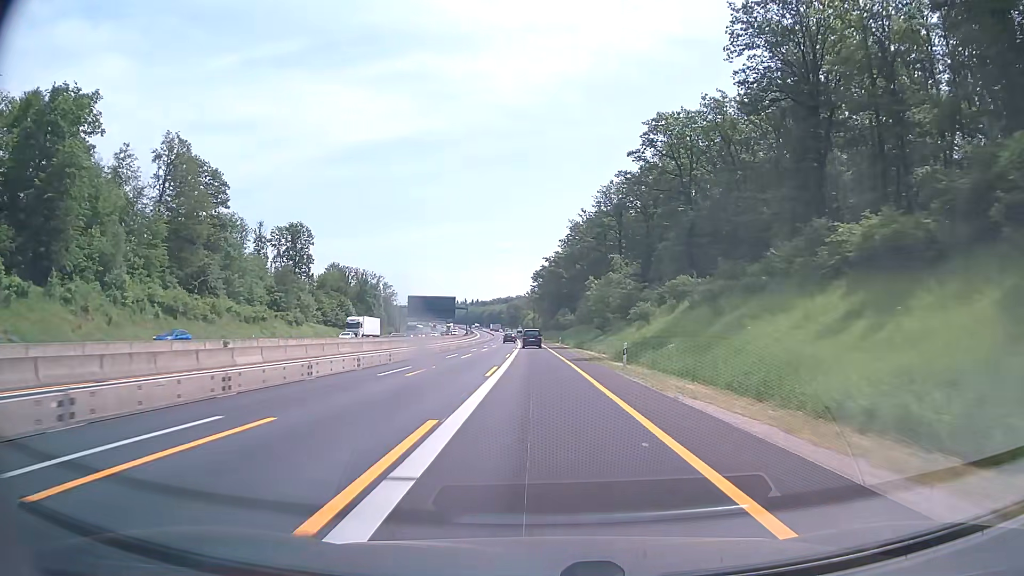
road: motorway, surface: asphalt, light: Day
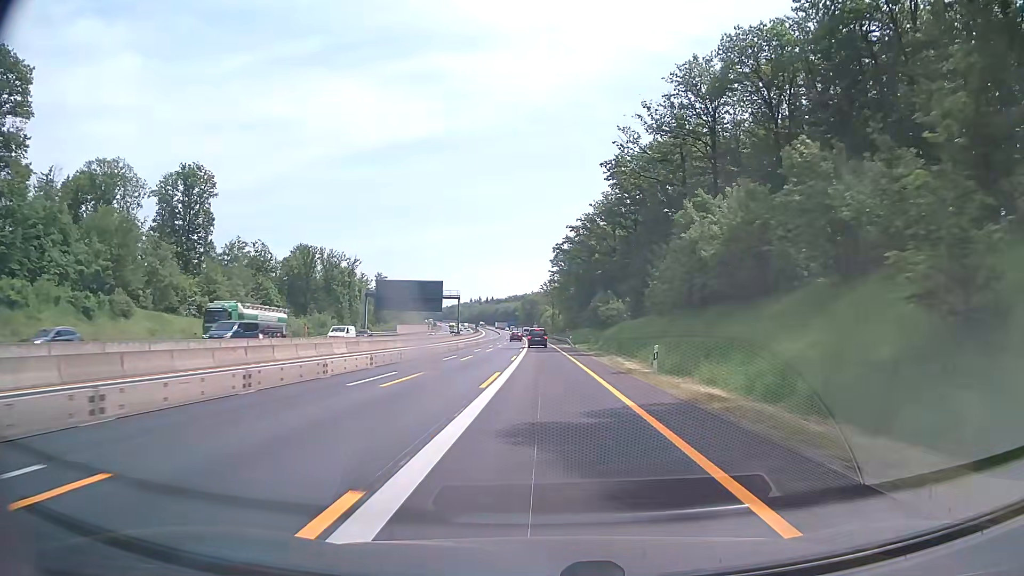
(-1.0, +59.1) m; -2°
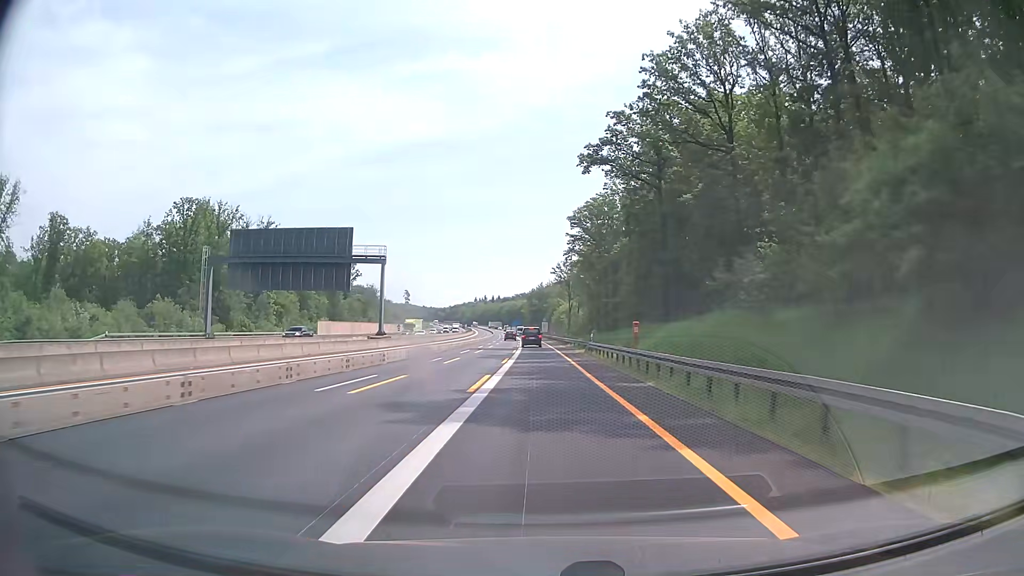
(-0.2, +74.3) m; -1°
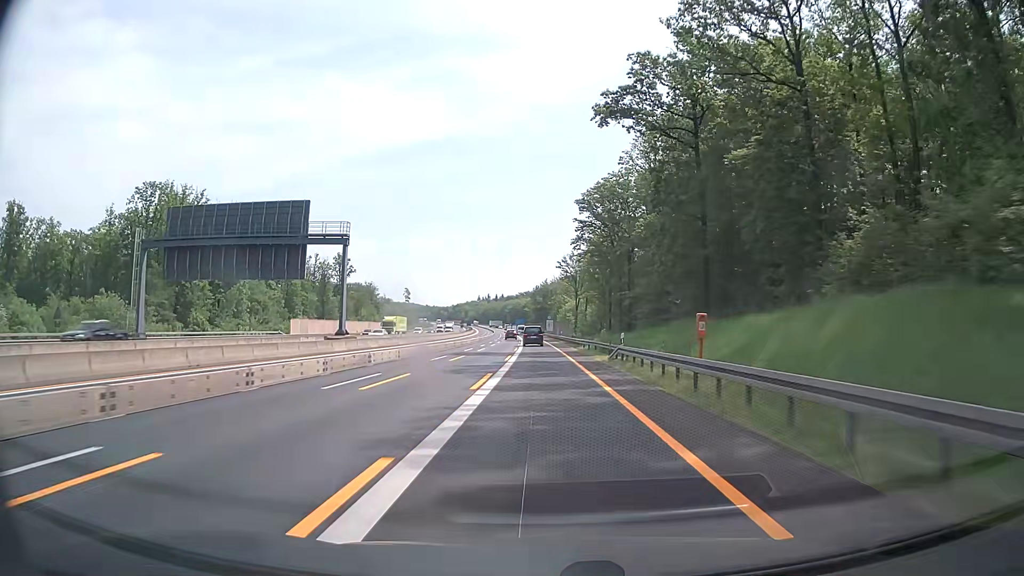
(-0.1, +14.7) m; 0°
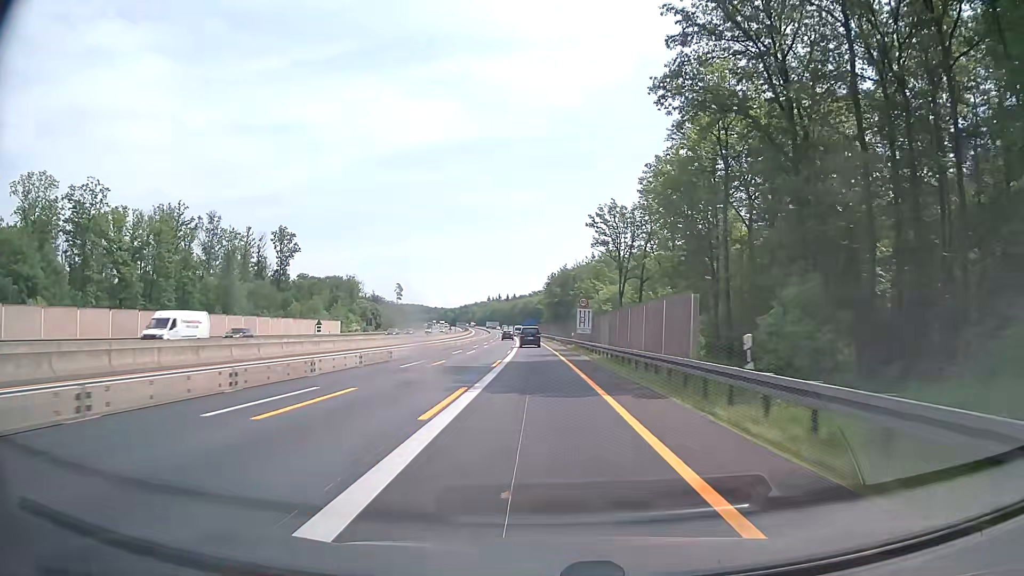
(-0.9, +72.1) m; -1°
(0, +10) (0, +20) (0, +30) (0, +40) (0, +50) (-1, +60) (-1, +70) (-1, +80) (-2, +90) (-2, +100) m
